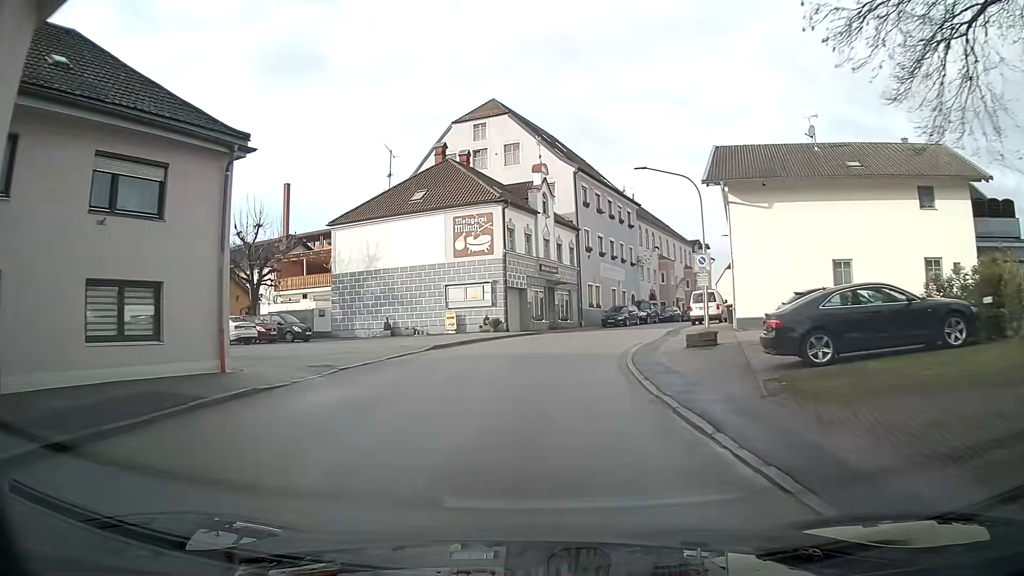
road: secondary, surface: asphalt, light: Day
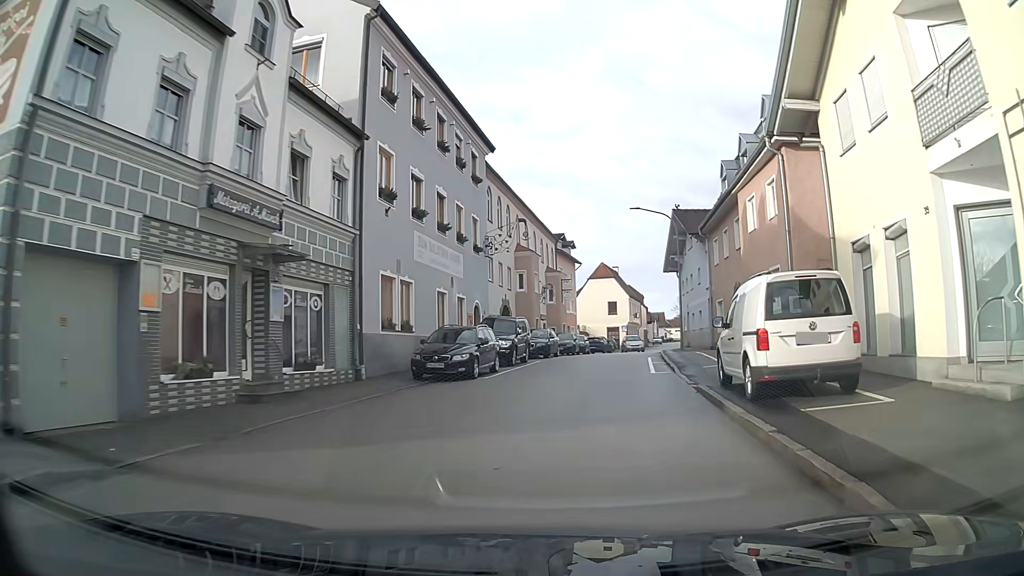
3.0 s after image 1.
(+2.6, +27.9) m; +14°
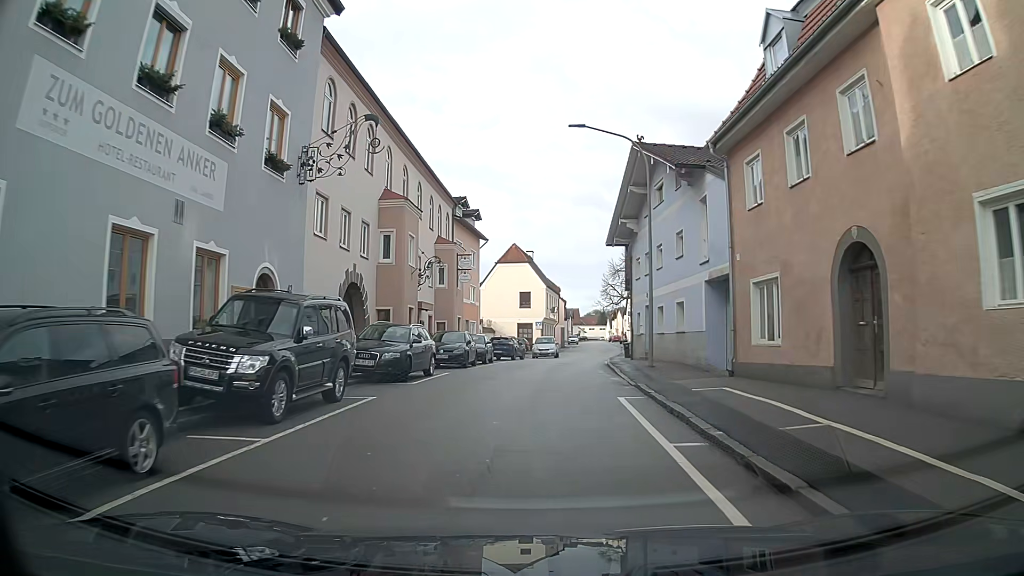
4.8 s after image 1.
(+1.0, +16.1) m; +6°
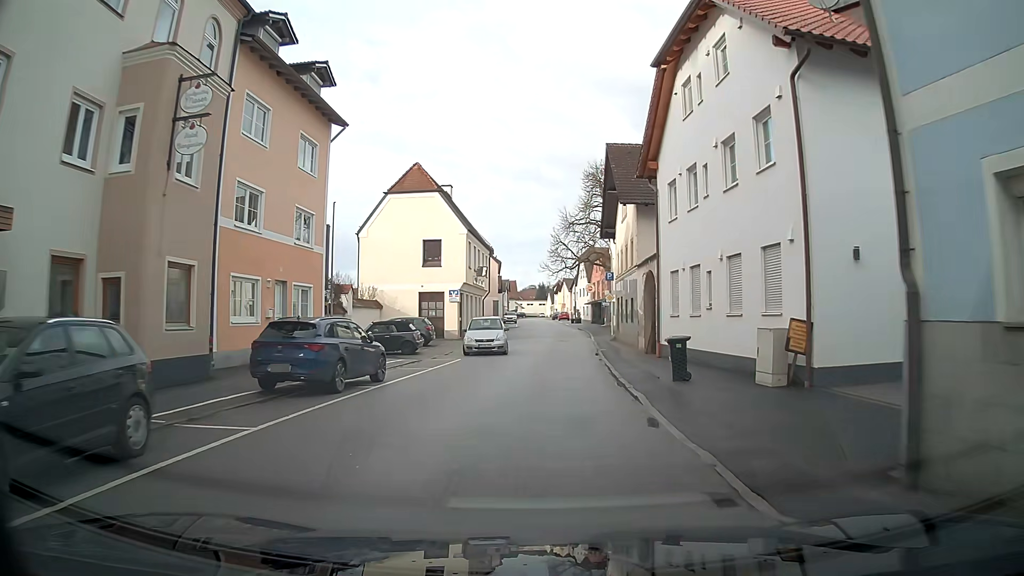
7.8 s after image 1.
(+1.2, +27.9) m; +6°
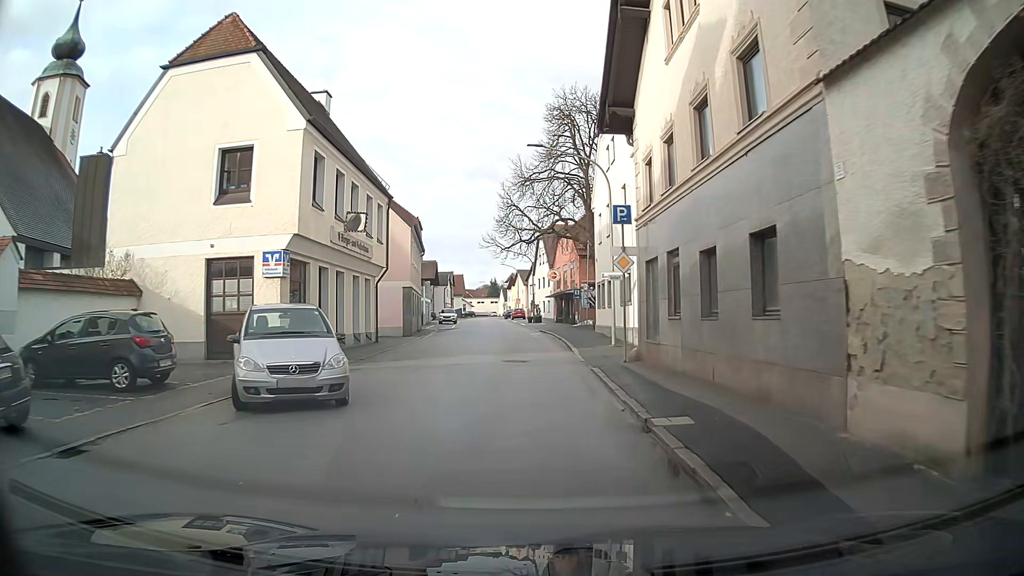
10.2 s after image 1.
(+0.9, +22.9) m; +4°
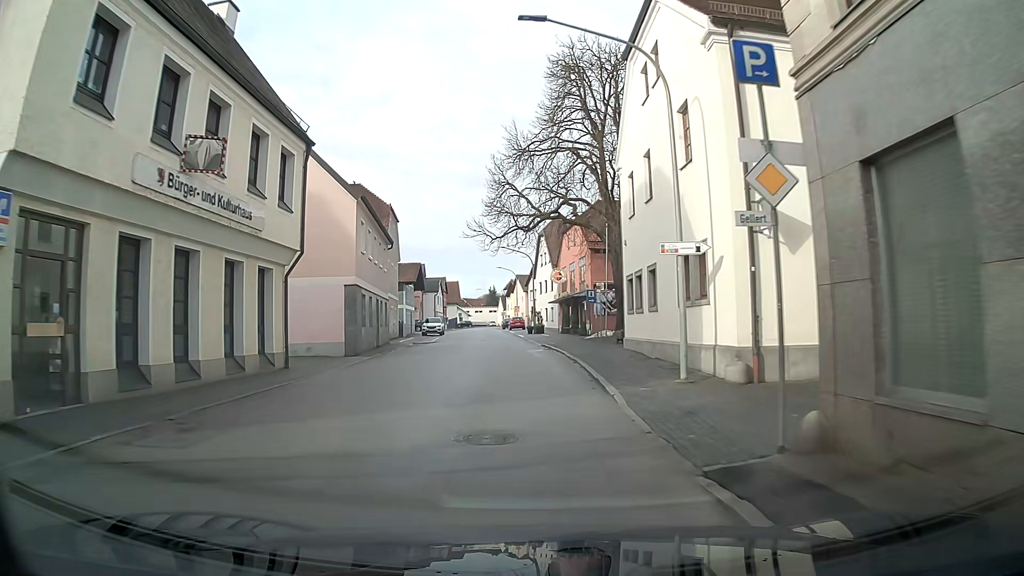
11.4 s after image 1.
(-0.1, +11.4) m; 0°
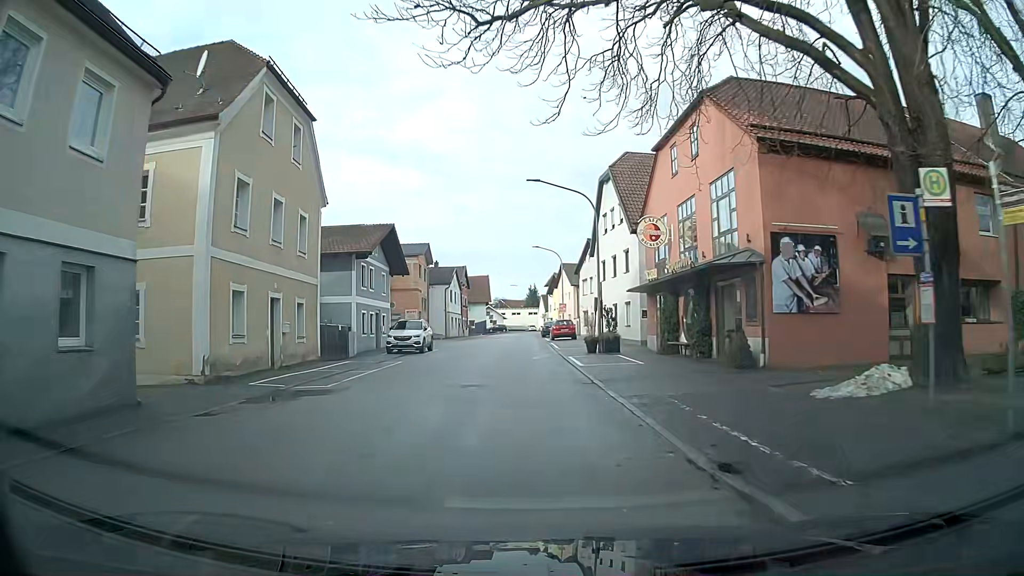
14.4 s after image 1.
(-0.7, +28.6) m; -3°
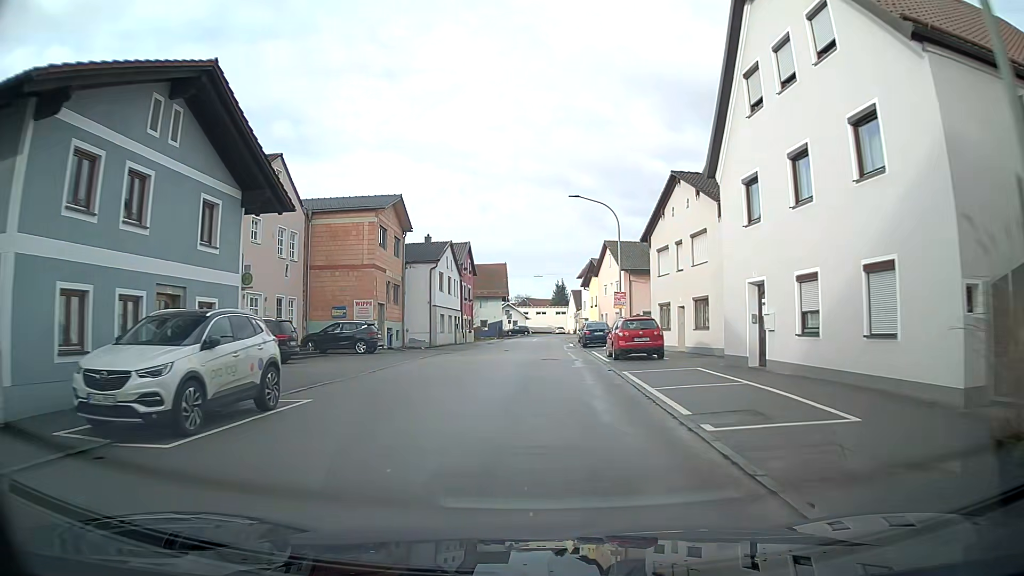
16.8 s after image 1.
(-0.6, +24.8) m; -2°
